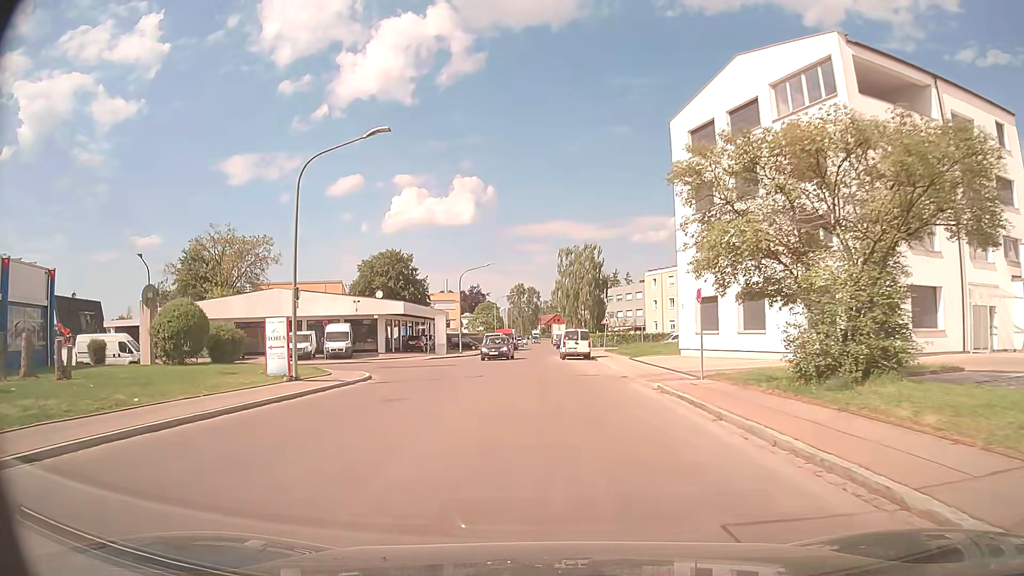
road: residential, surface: asphalt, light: Day
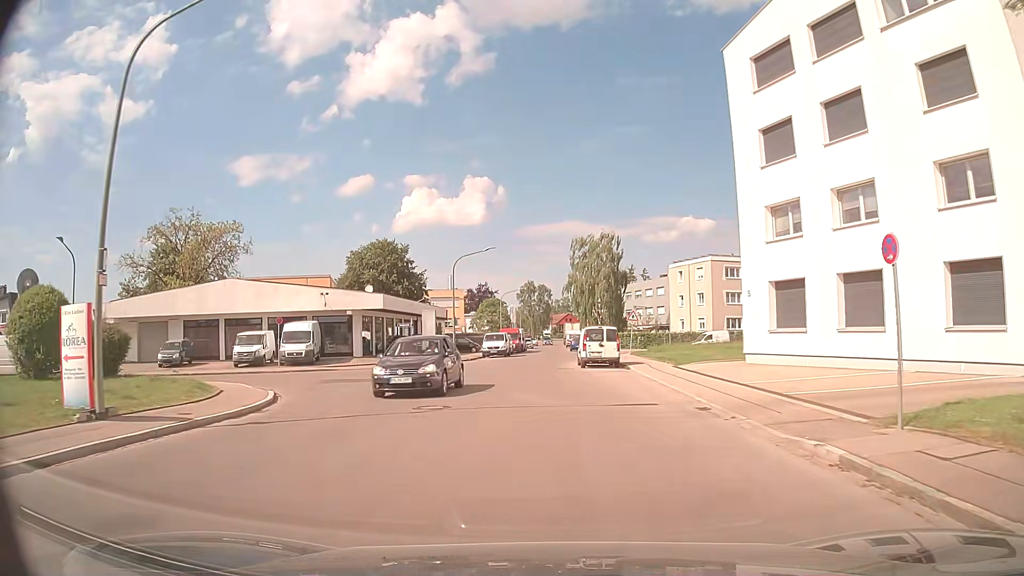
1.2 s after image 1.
(0.0, +10.6) m; -1°
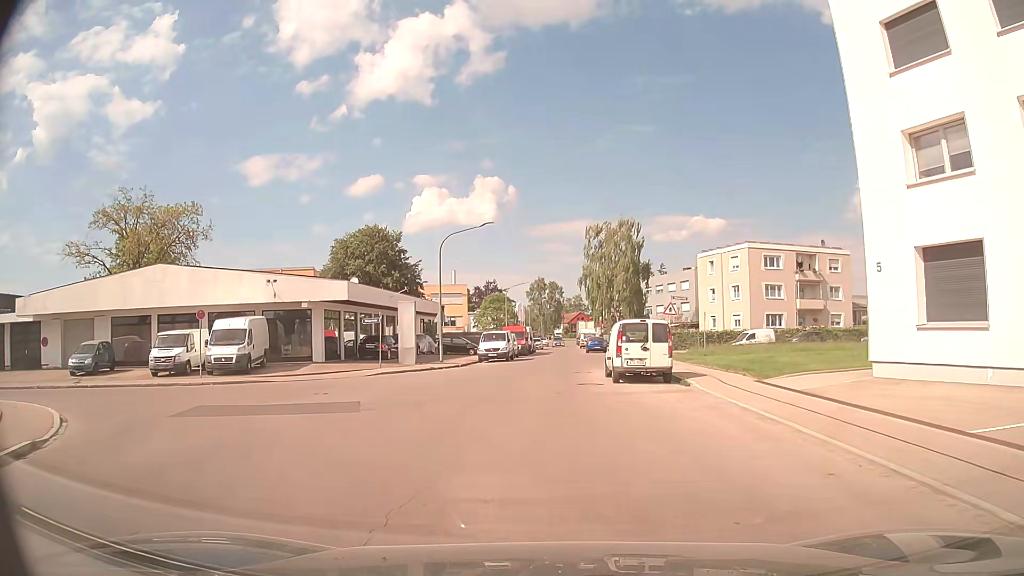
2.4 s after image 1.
(-0.1, +10.5) m; -1°
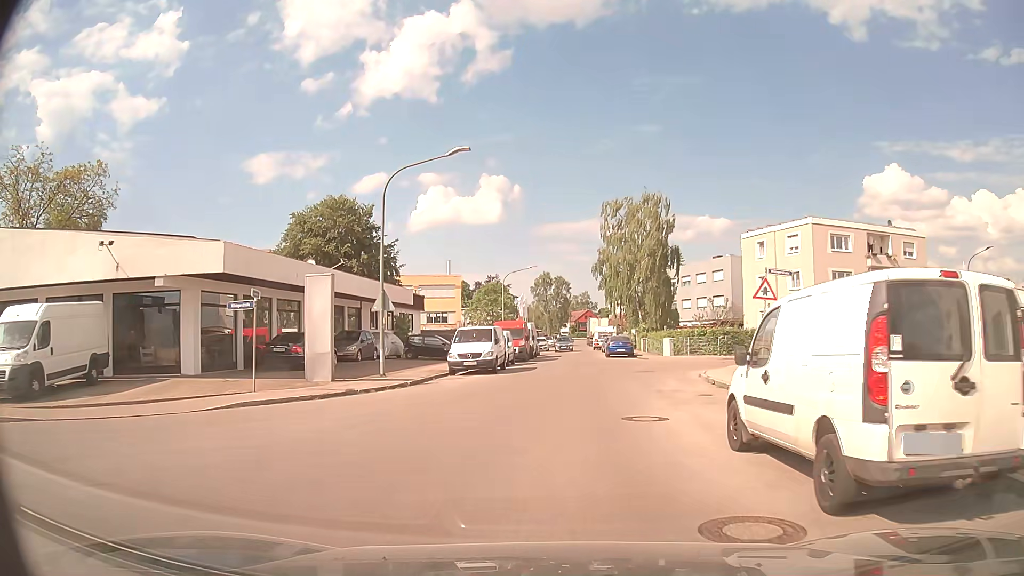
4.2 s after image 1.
(-0.2, +14.8) m; -1°
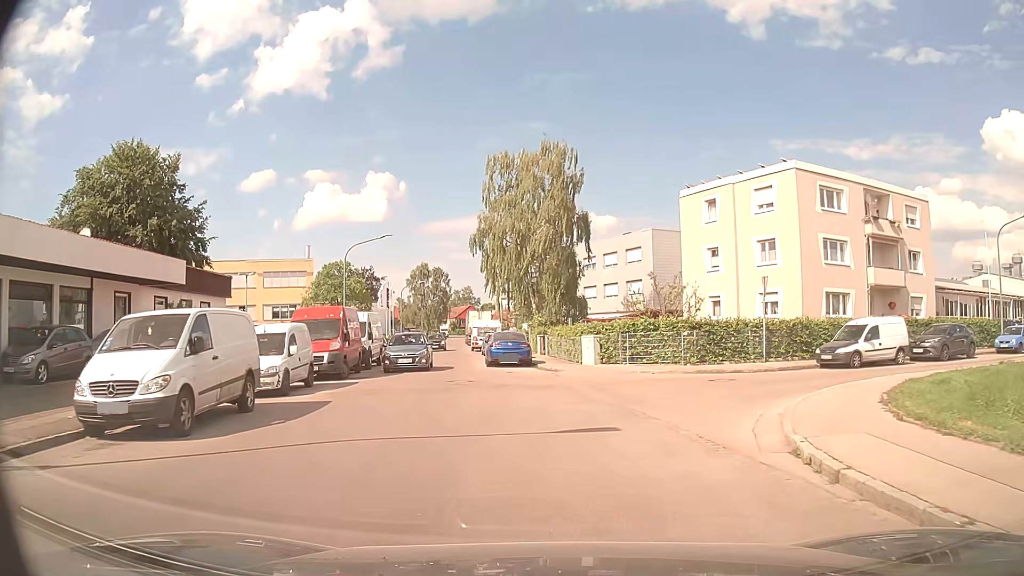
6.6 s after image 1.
(+1.4, +17.1) m; +11°
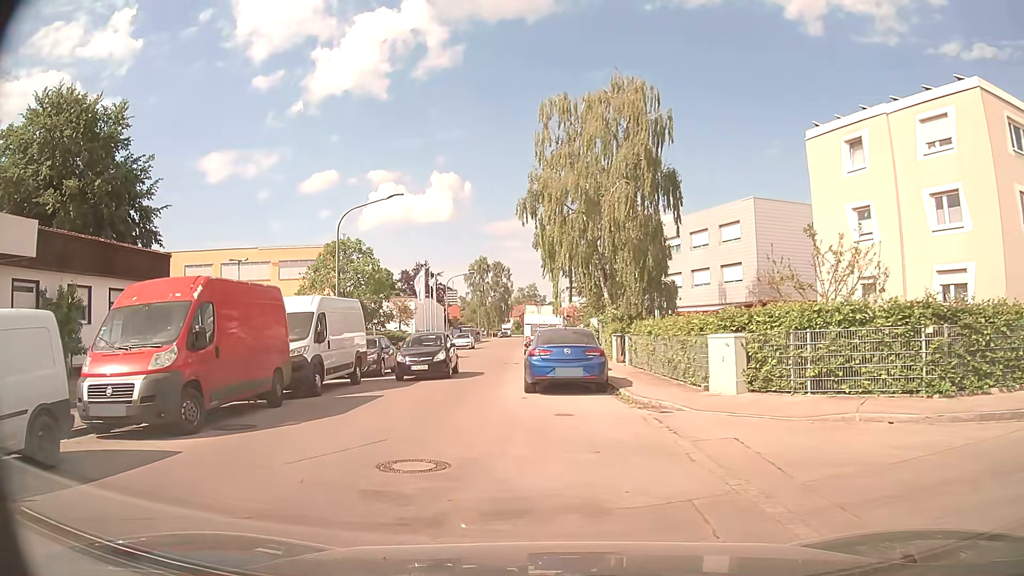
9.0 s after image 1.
(-0.3, +12.7) m; -6°
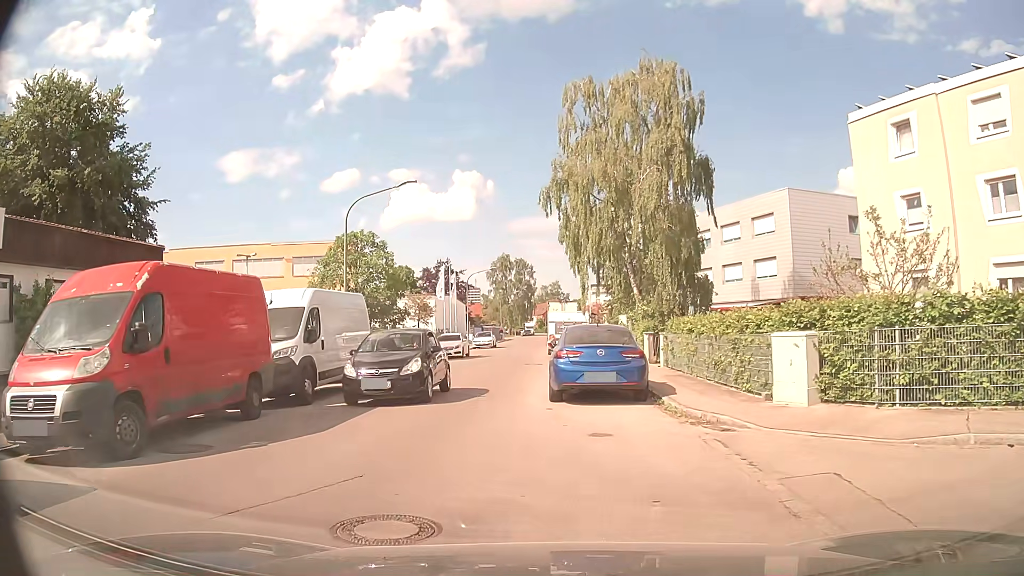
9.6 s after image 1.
(0.0, +2.3) m; -2°
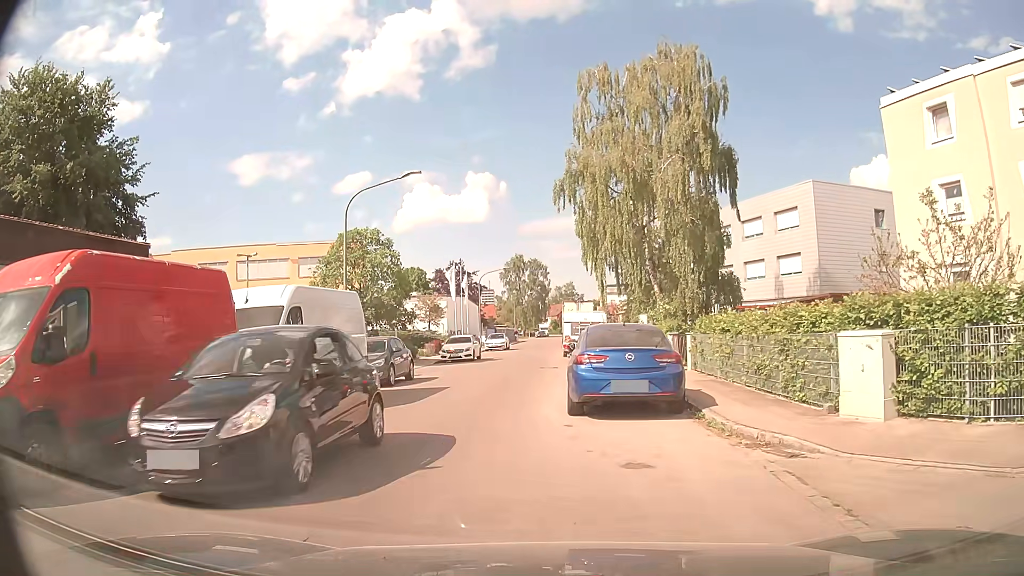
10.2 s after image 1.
(0.0, +2.0) m; -1°
(-1, +10) (-2, +20) (-2, +30) (-1, +40) (-1, +50) (-1, +60) (0, +70) (0, +80) (+2, +90) (+3, +100) m
